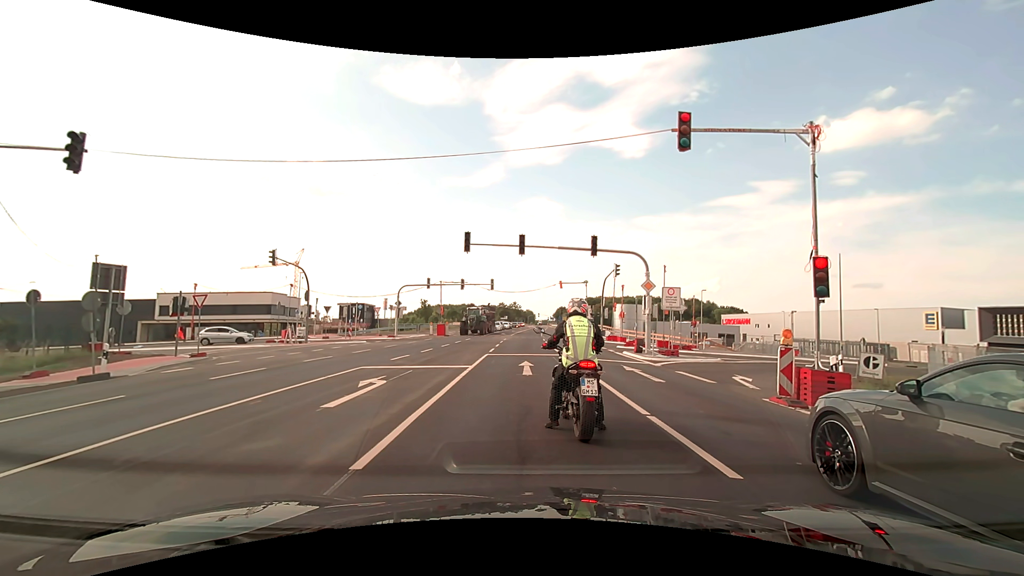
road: primary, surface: asphalt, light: Day
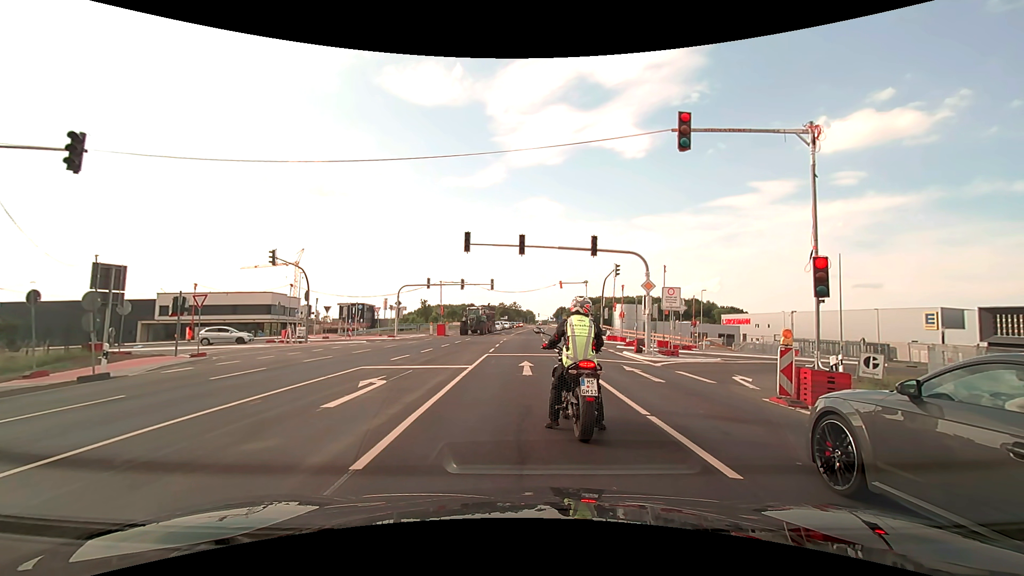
(0.0, 0.0) m; 0°
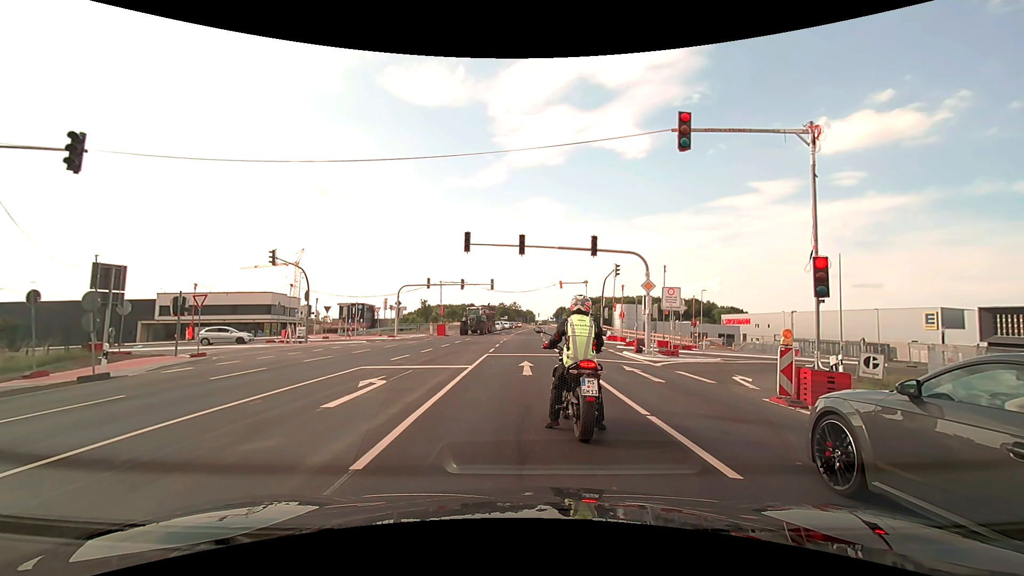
(0.0, 0.0) m; 0°
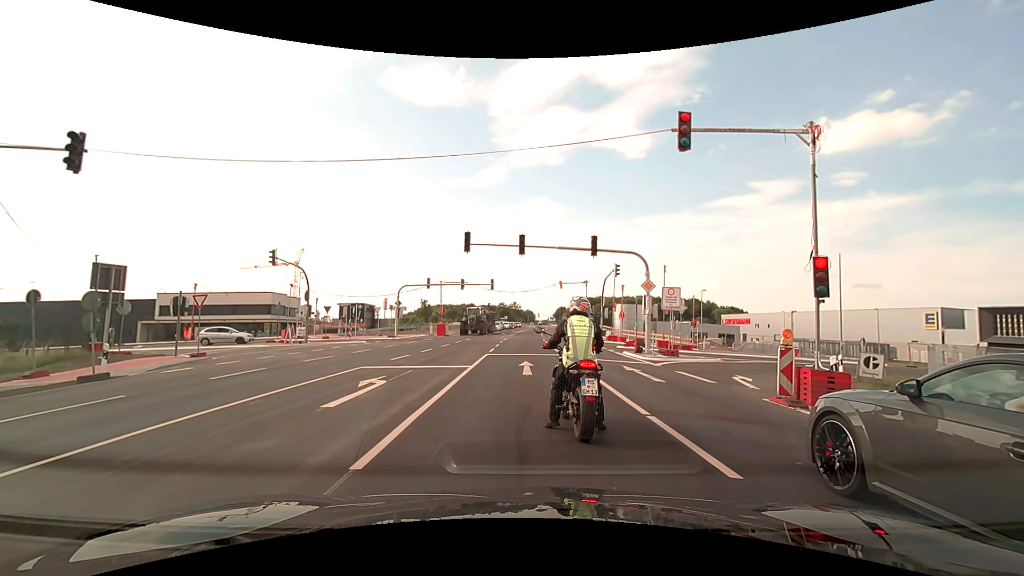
(0.0, 0.0) m; 0°
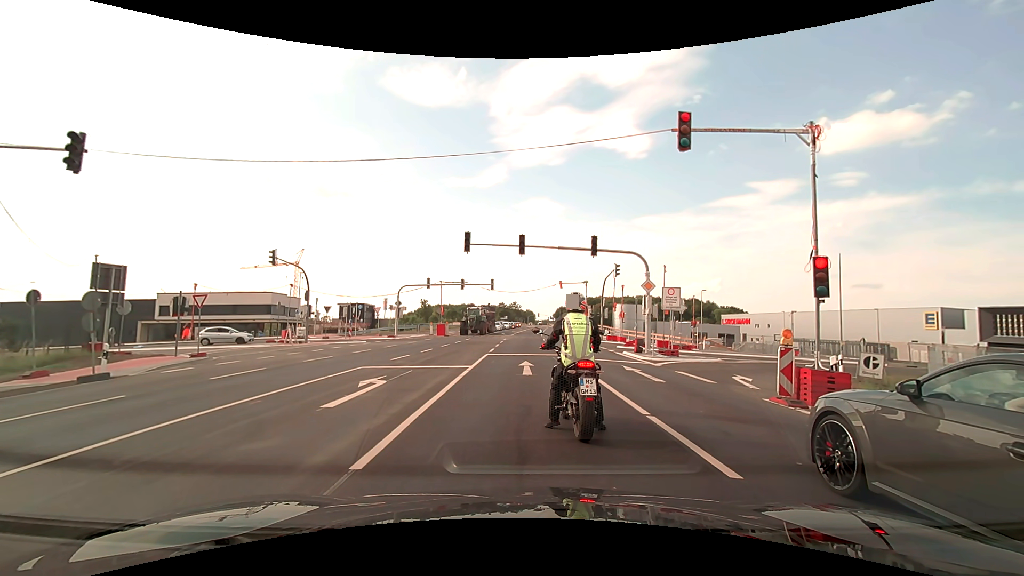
(0.0, 0.0) m; 0°
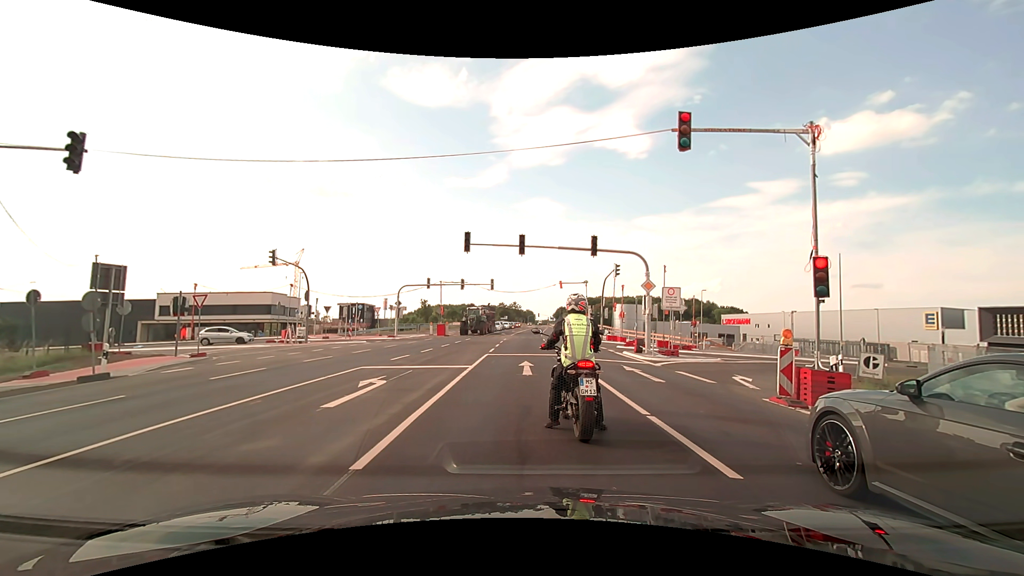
(0.0, 0.0) m; 0°
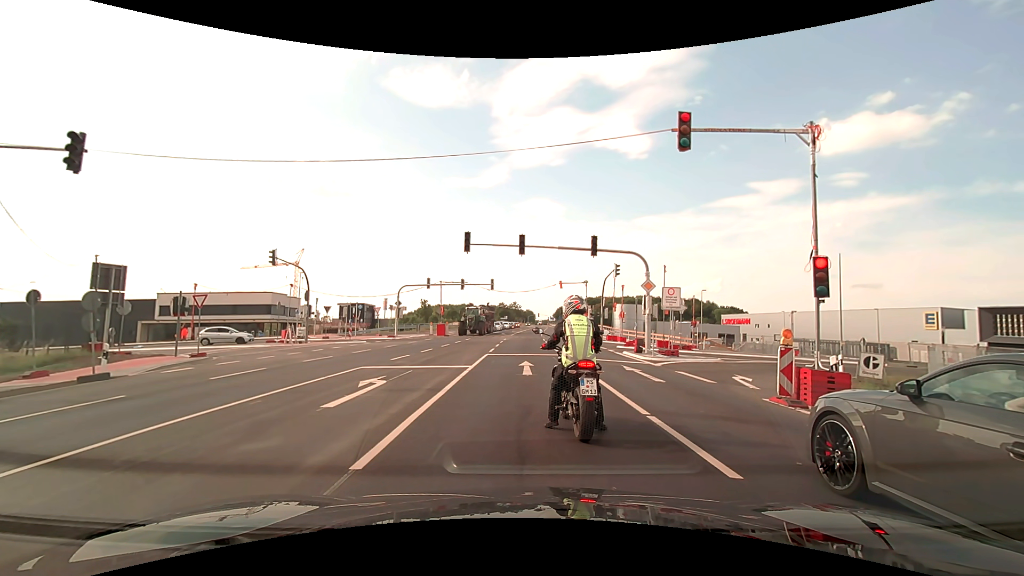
(0.0, 0.0) m; 0°
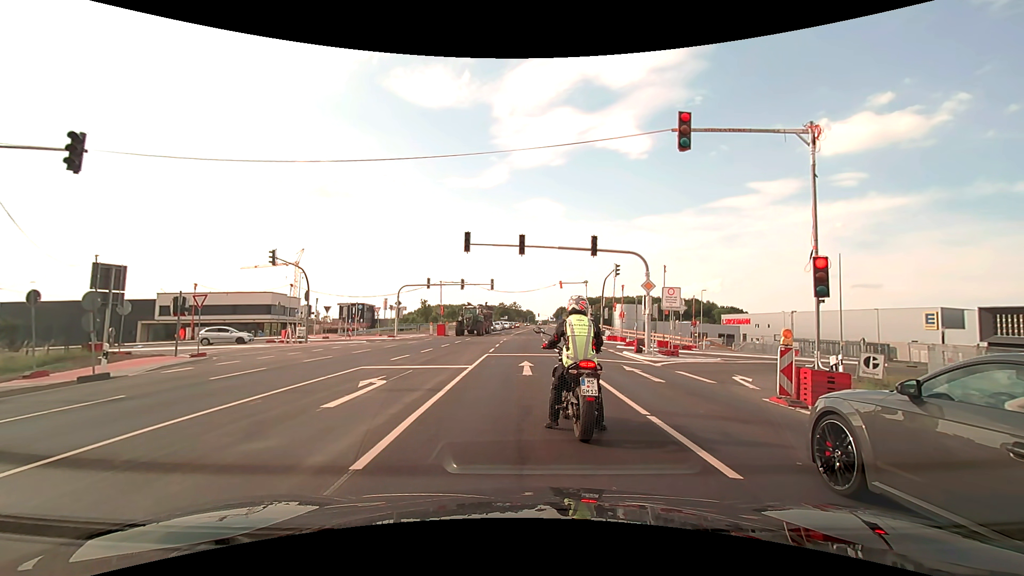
(0.0, 0.0) m; 0°
(0, +10) (0, +20) (0, +30) (0, +40) (0, +50) (0, +60) (+1, +70) (+1, +80) (+2, +90) (+2, +100) m
